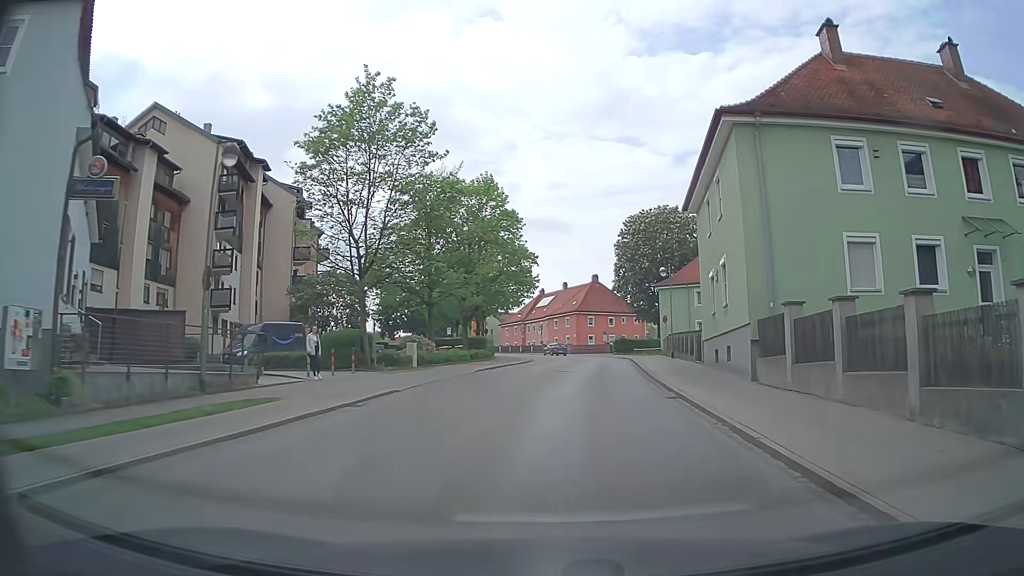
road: tertiary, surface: asphalt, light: Day
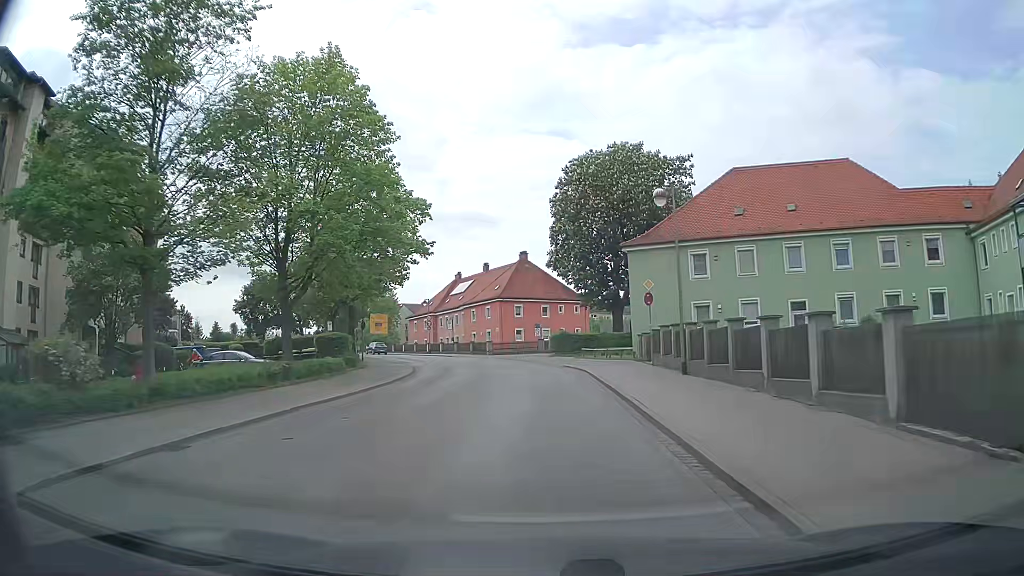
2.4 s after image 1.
(+1.8, +23.5) m; +6°
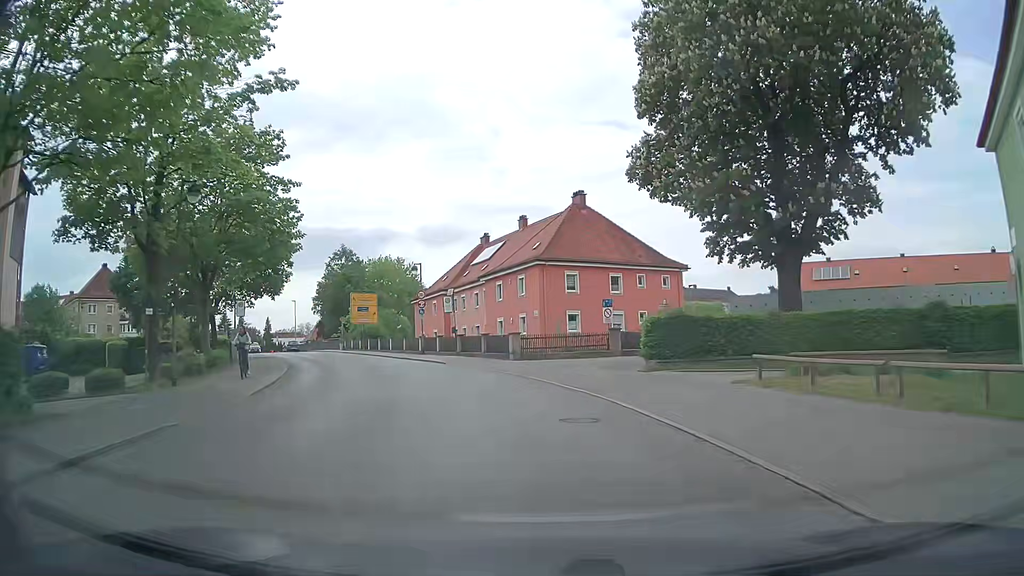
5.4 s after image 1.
(-0.7, +31.1) m; -4°
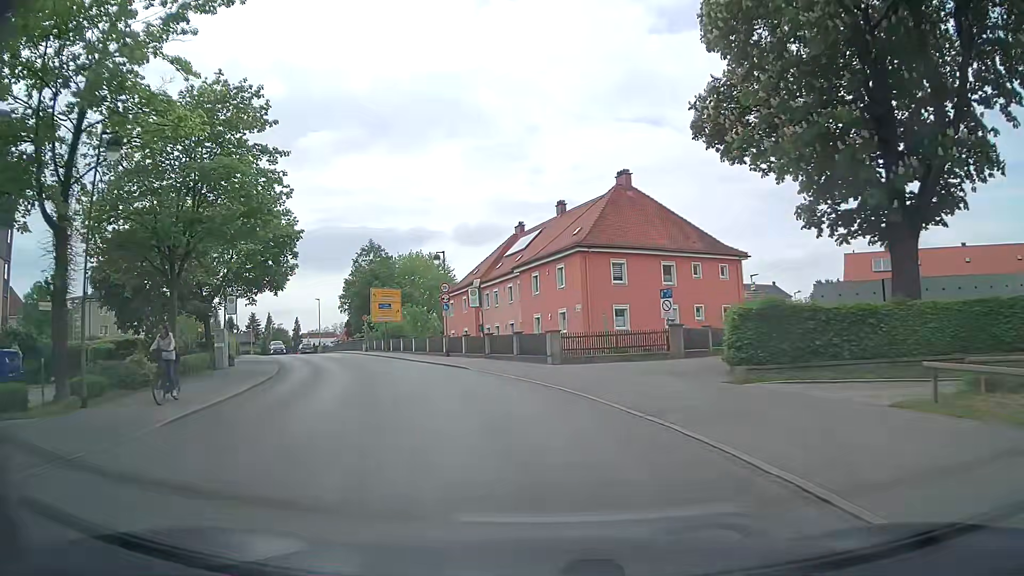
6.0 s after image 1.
(-0.2, +6.2) m; -3°
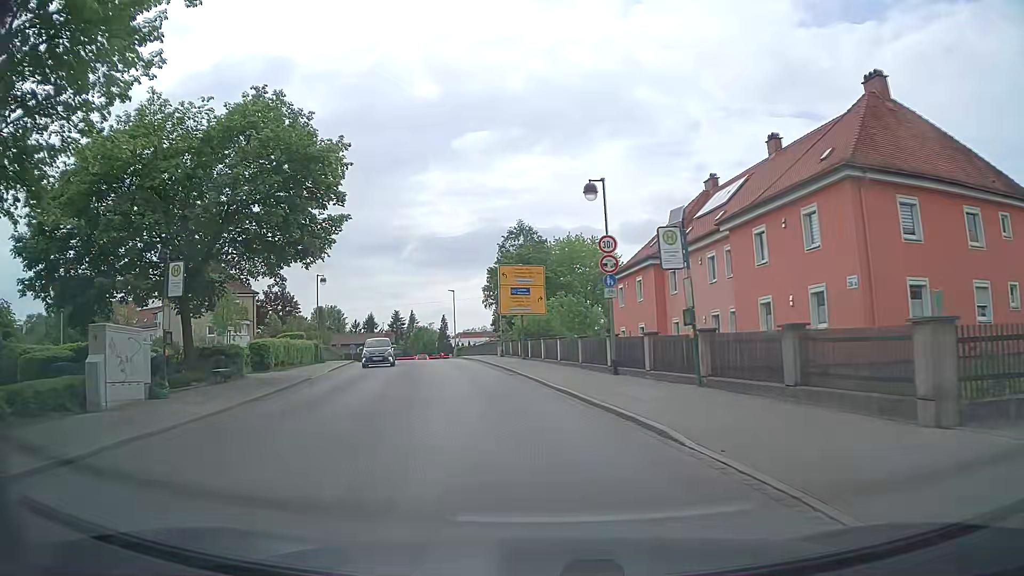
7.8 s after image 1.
(-2.4, +18.4) m; -14°
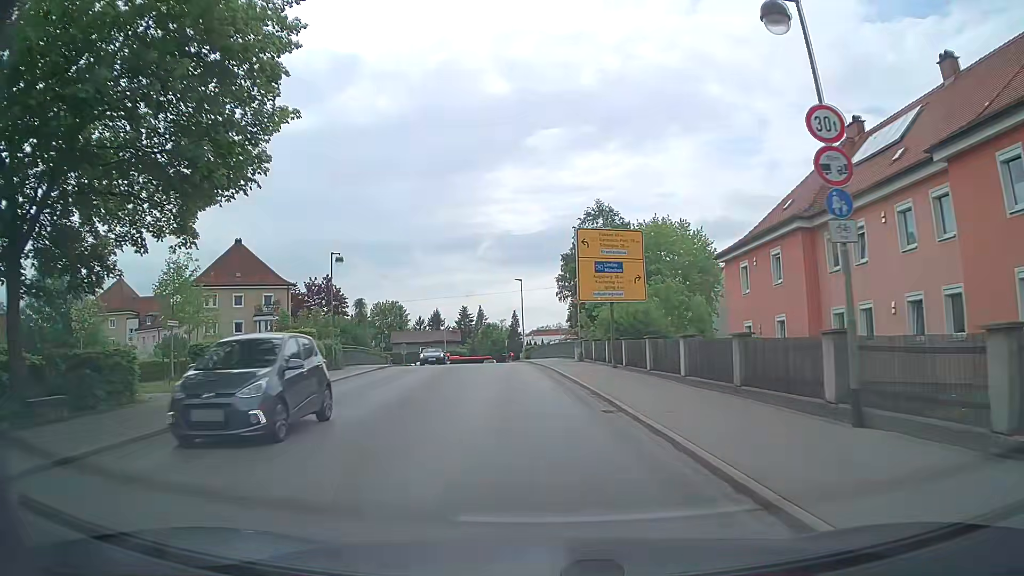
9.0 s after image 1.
(-0.9, +12.3) m; -7°
